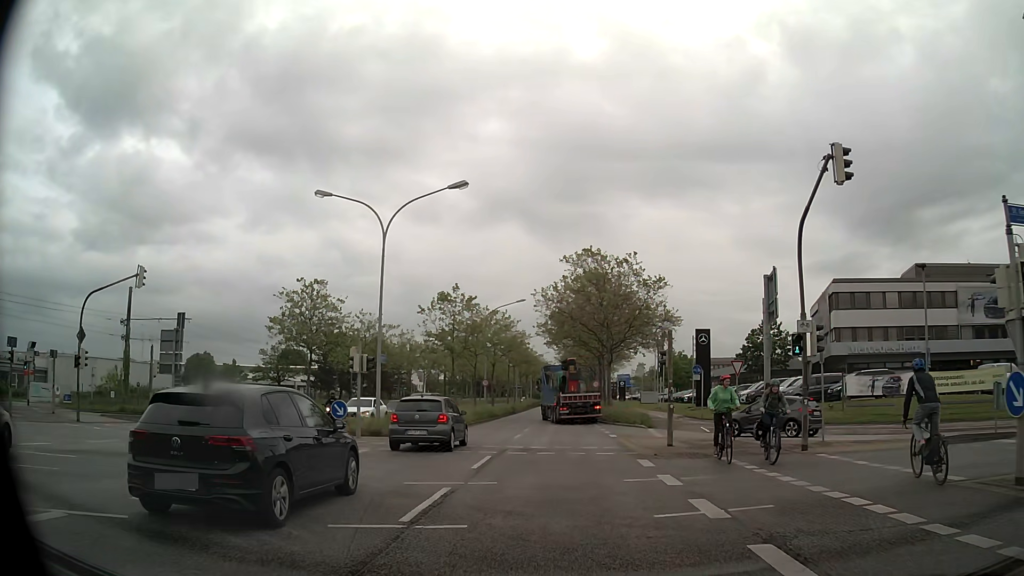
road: primary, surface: asphalt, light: Day
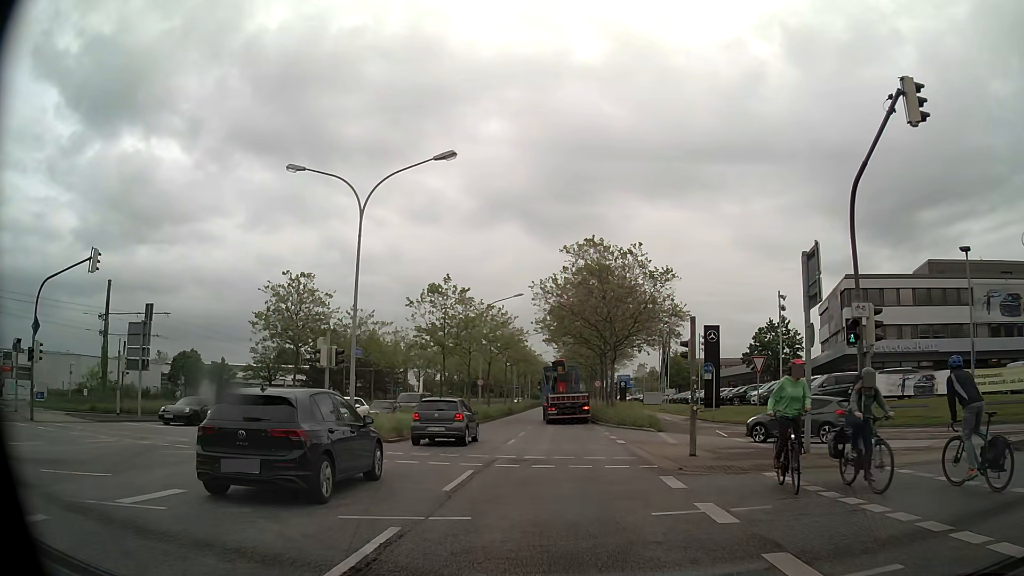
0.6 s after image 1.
(0.0, +3.4) m; +1°
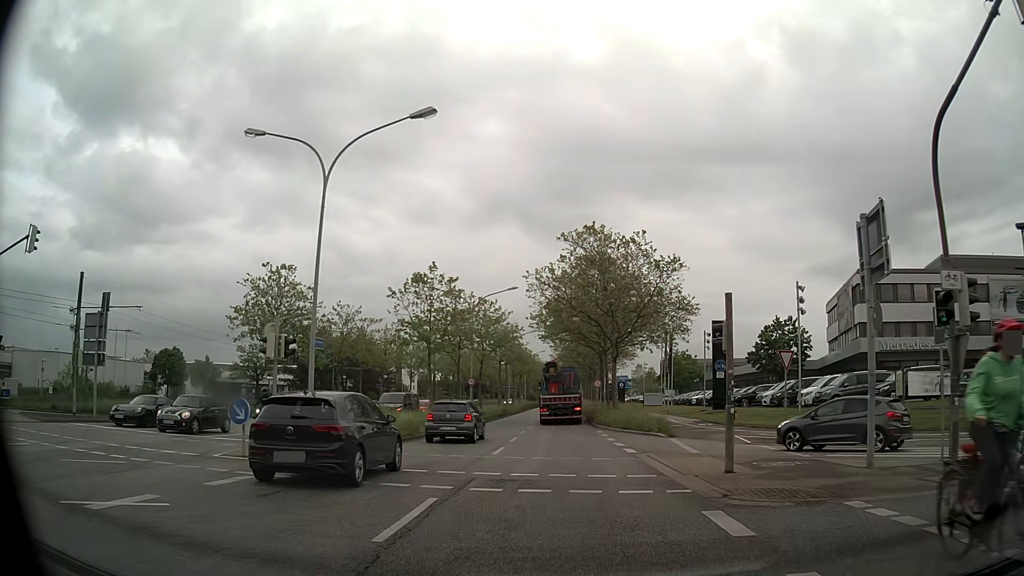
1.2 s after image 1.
(0.0, +3.8) m; +1°
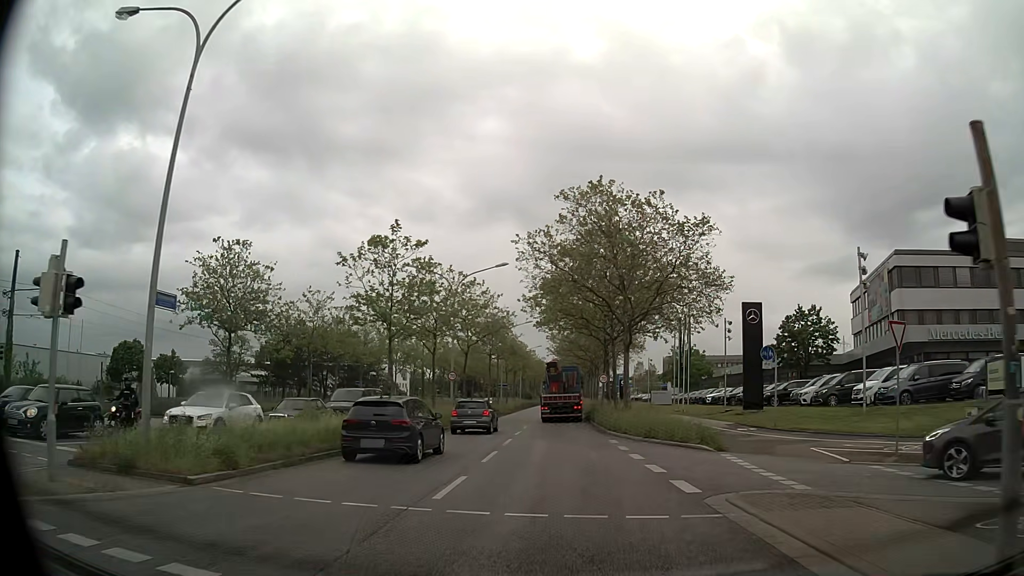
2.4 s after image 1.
(0.0, +8.5) m; 0°
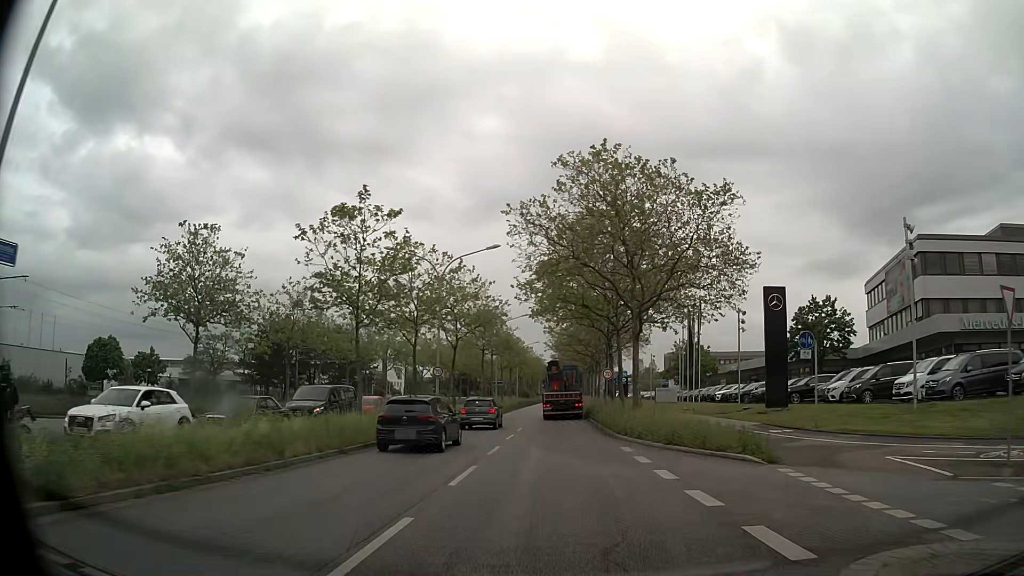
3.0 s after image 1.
(0.0, +4.6) m; 0°
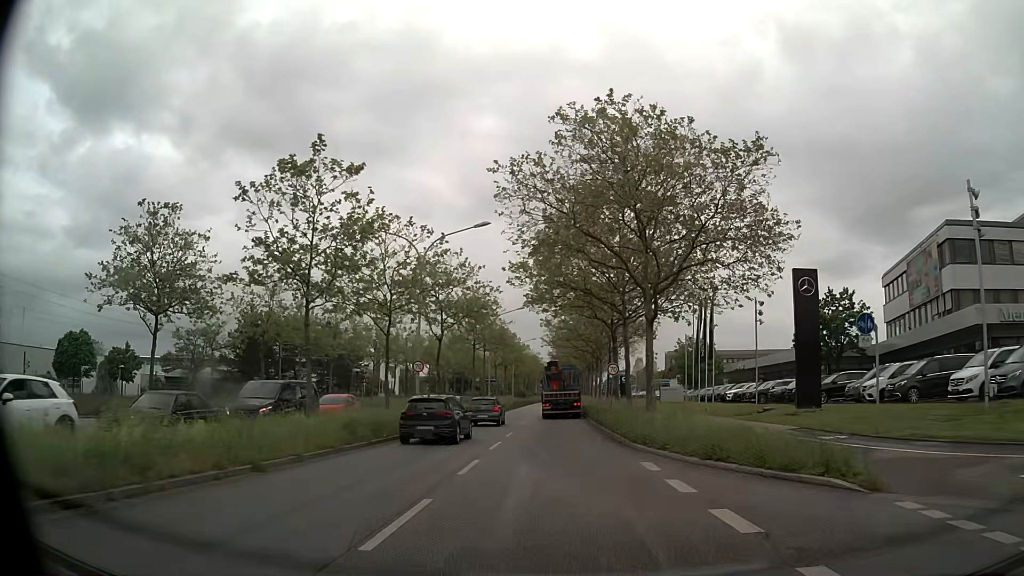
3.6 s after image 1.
(0.0, +4.9) m; 0°
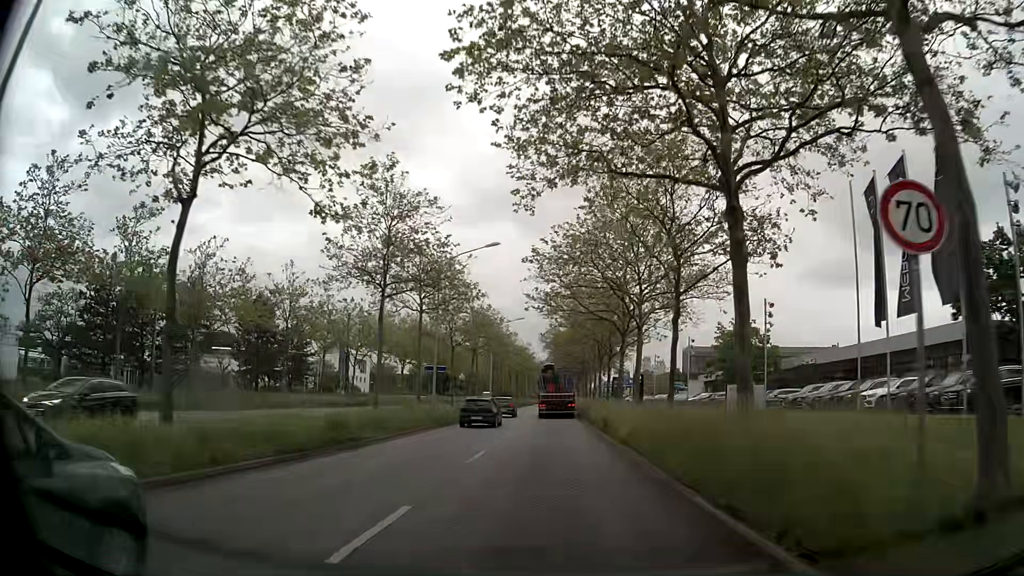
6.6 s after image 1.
(+0.1, +27.7) m; +1°
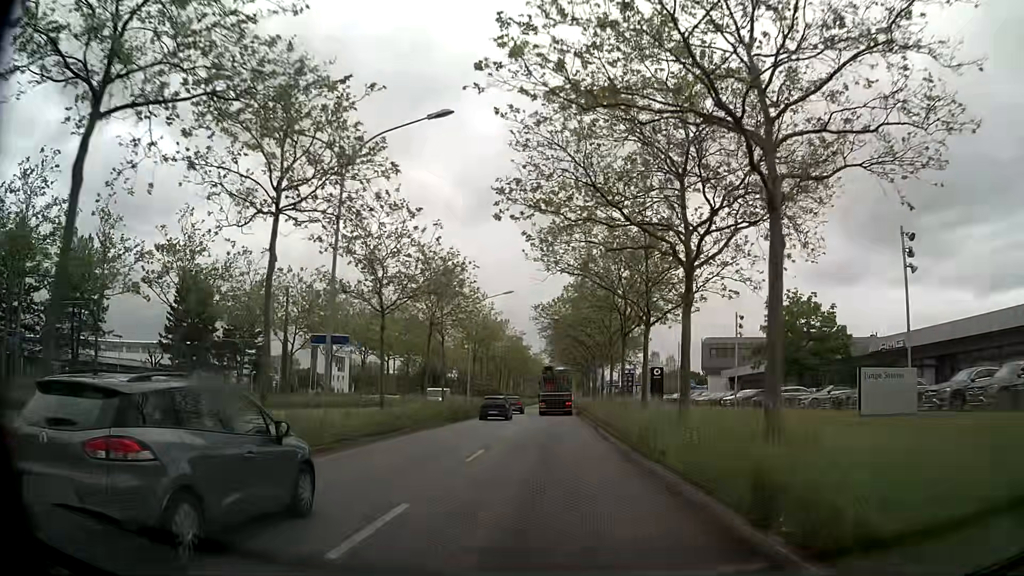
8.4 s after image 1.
(-0.2, +18.0) m; 0°
(0, +10) (0, +20) (0, +30) (0, +40) (0, +50) (0, +60) (0, +70) (+1, +80) (+1, +90) (+1, +100) m
